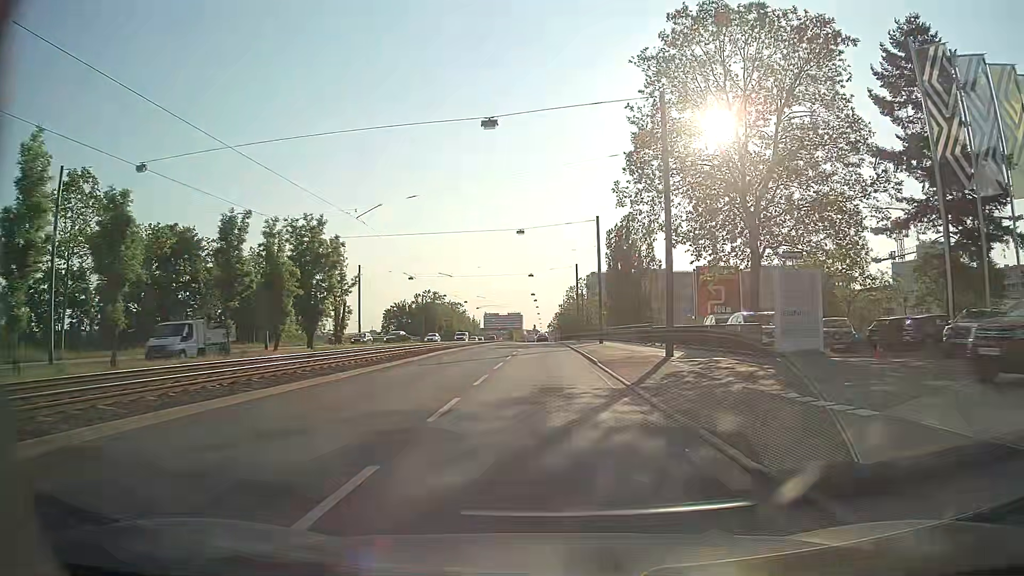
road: primary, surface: asphalt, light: Day
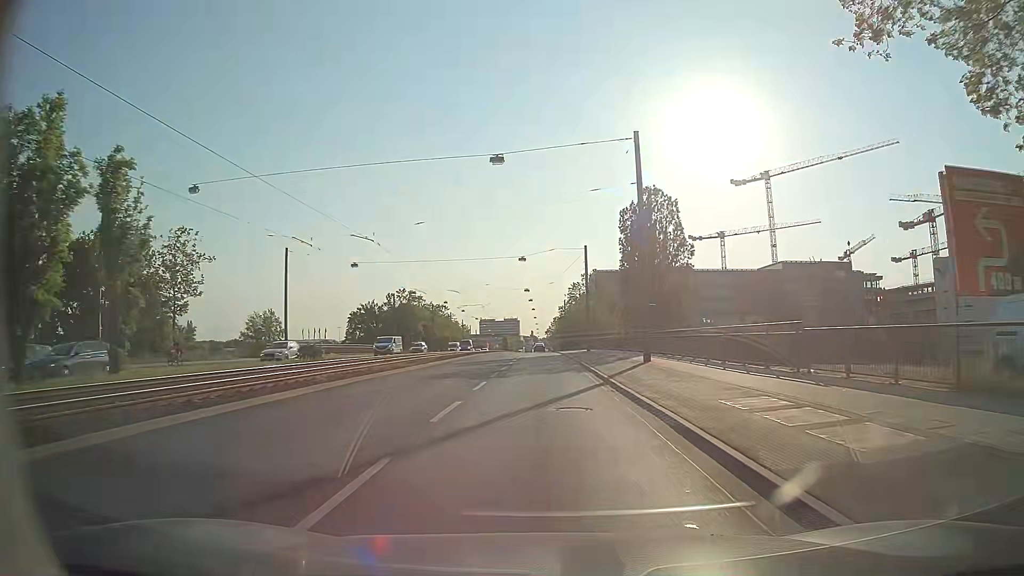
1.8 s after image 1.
(0.0, +25.4) m; 0°
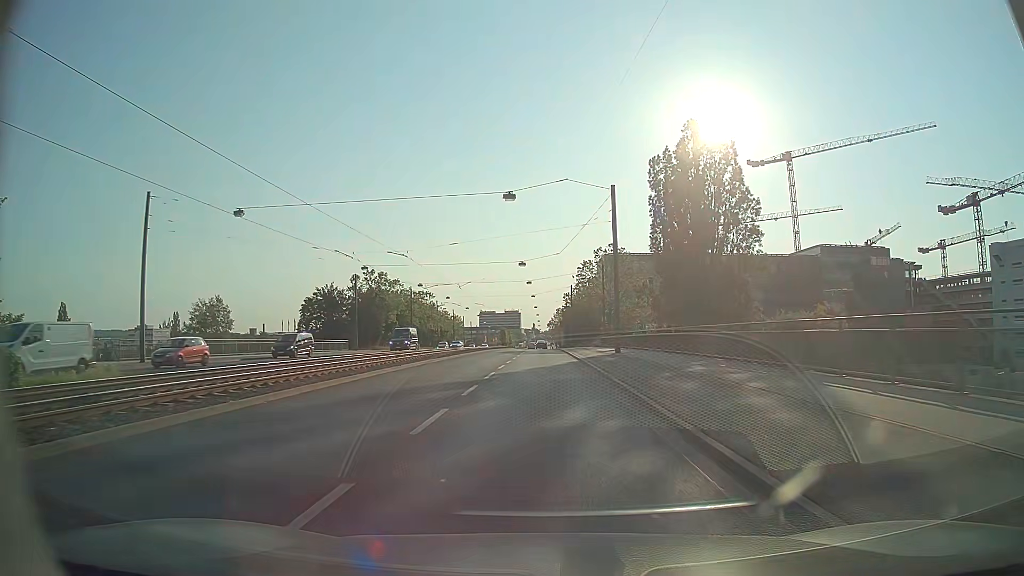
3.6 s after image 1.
(0.0, +25.3) m; 0°
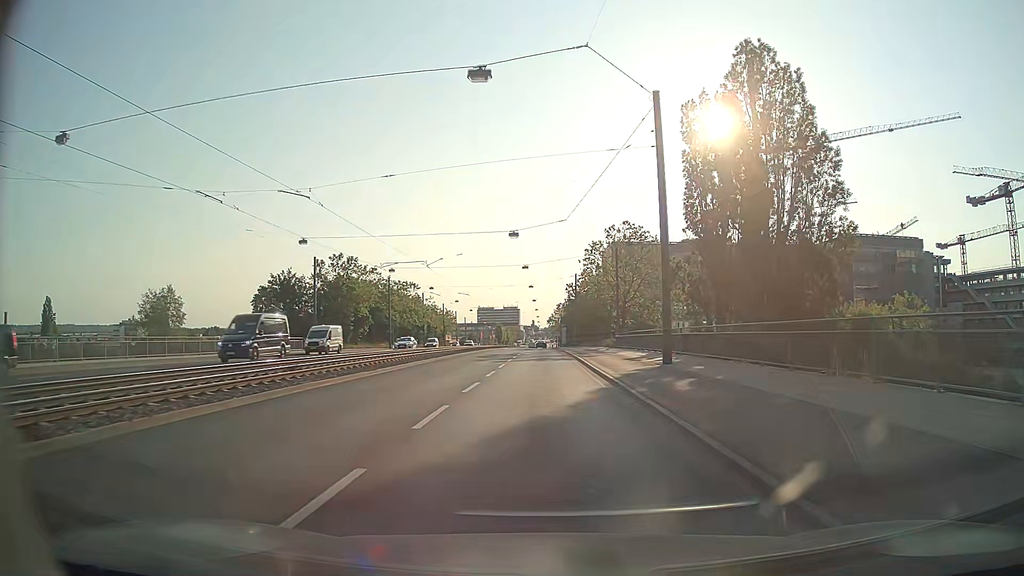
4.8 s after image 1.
(-0.1, +16.9) m; 0°
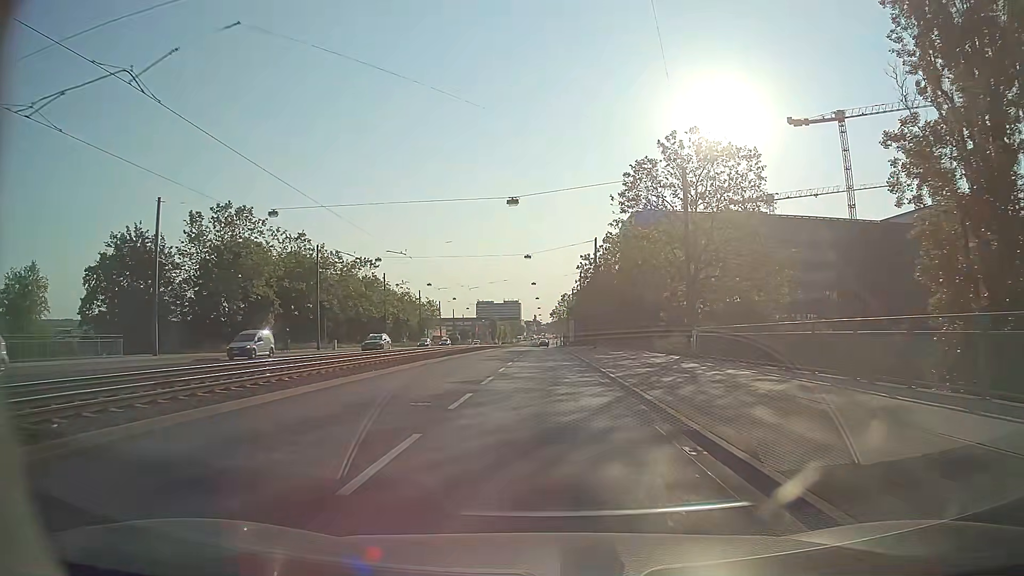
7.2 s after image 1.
(0.0, +33.9) m; 0°
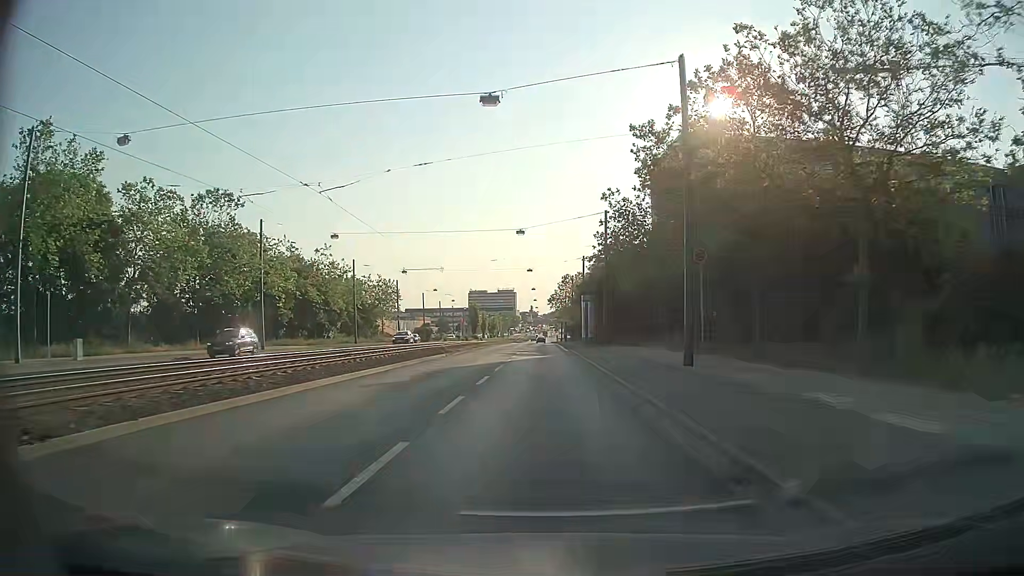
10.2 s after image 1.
(+0.1, +43.4) m; 0°
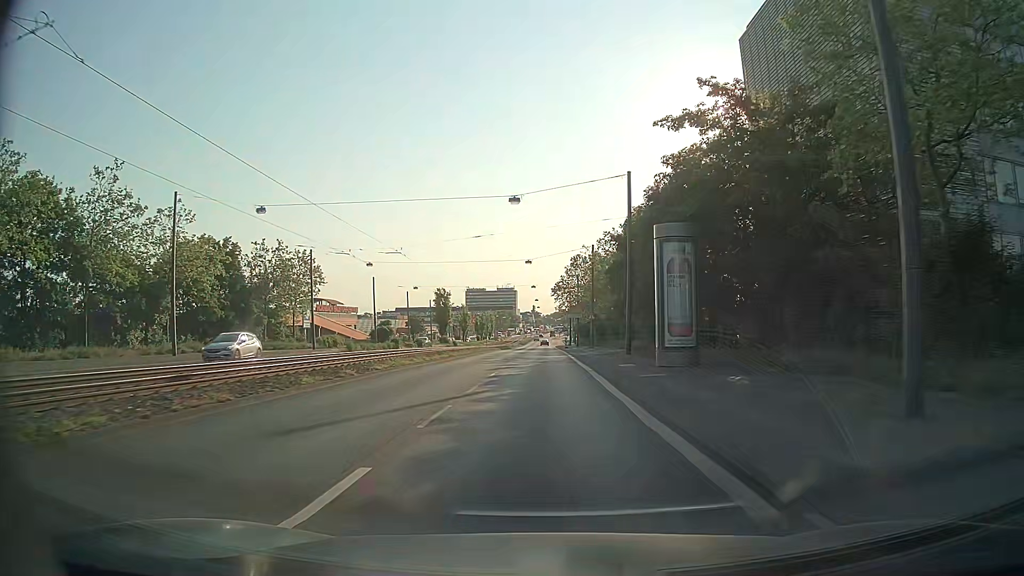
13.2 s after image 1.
(0.0, +44.6) m; 0°
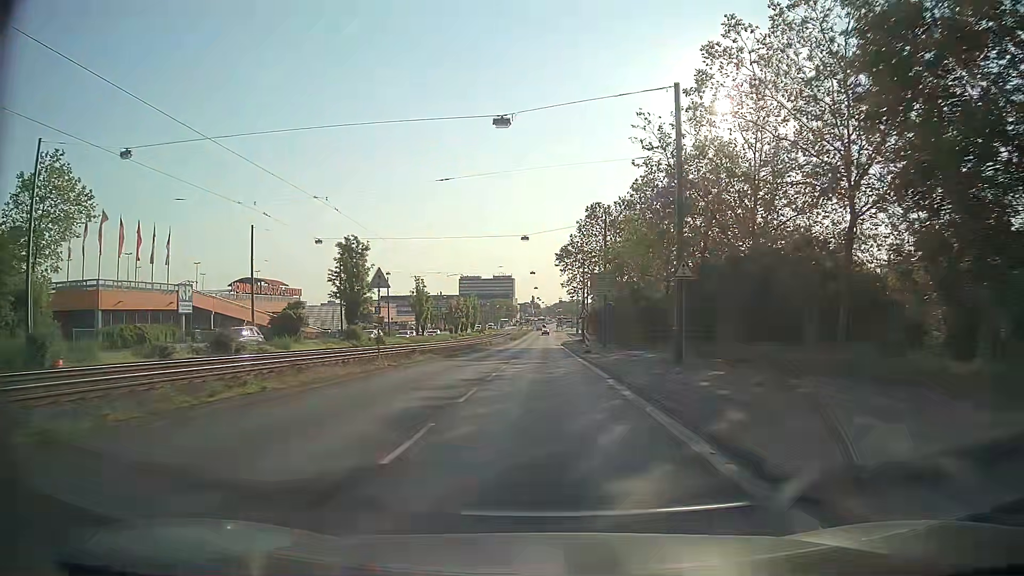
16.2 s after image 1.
(-0.3, +44.7) m; -1°
